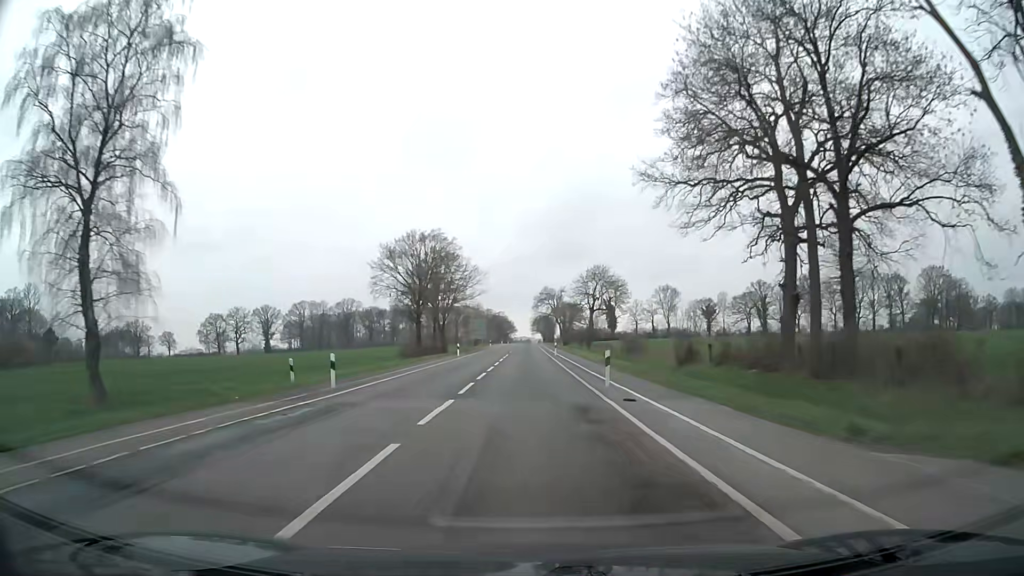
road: secondary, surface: asphalt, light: Day
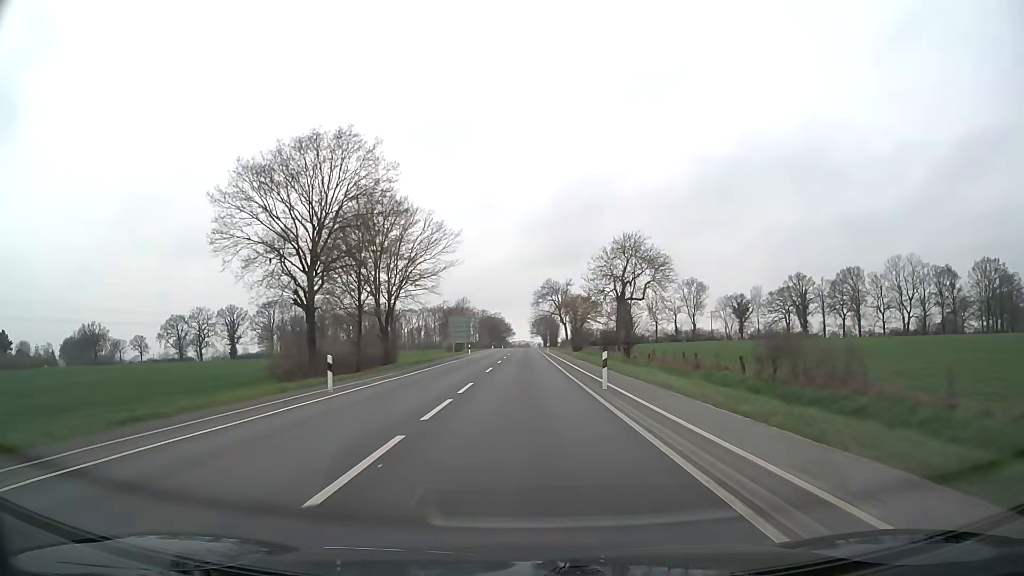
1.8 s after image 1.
(0.0, +36.1) m; 0°
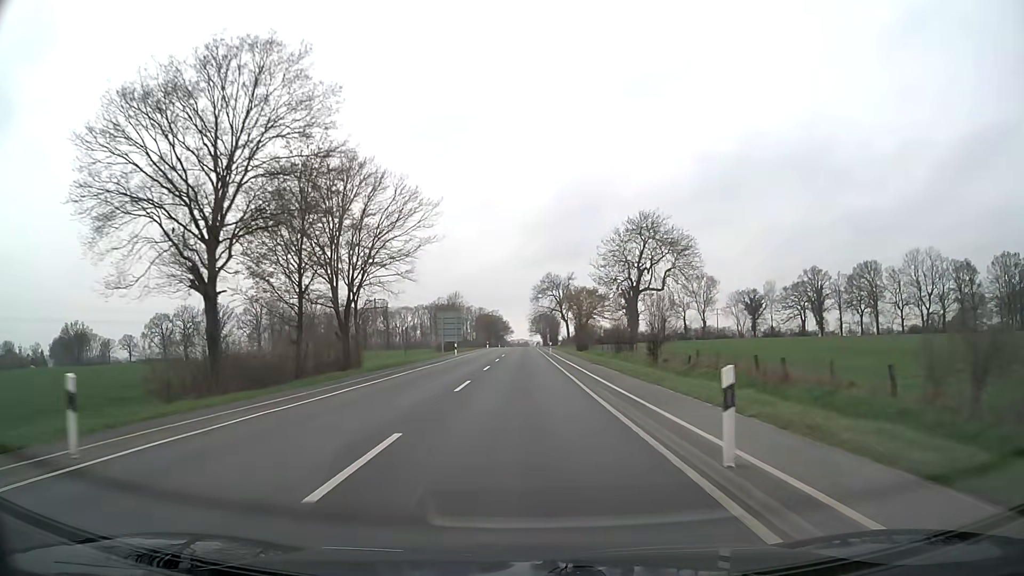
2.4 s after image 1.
(0.0, +12.1) m; 0°
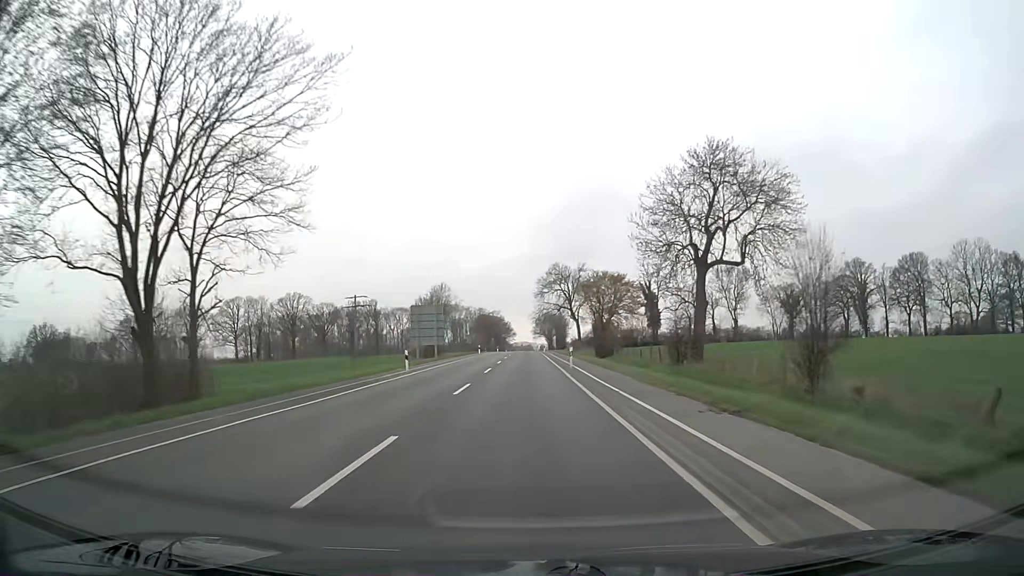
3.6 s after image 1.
(0.0, +24.4) m; 0°
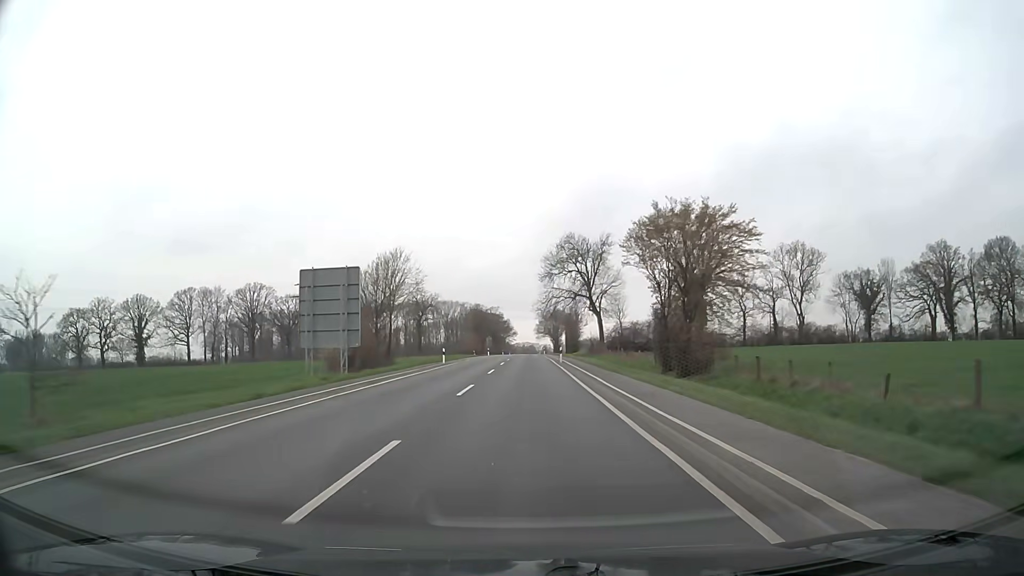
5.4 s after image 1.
(0.0, +36.9) m; 0°
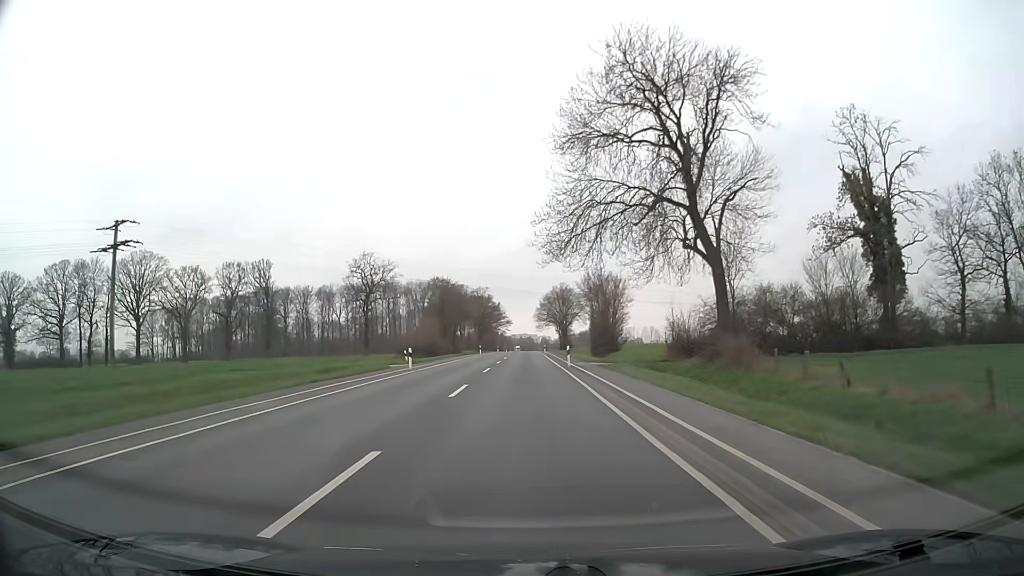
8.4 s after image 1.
(+0.1, +62.0) m; 0°
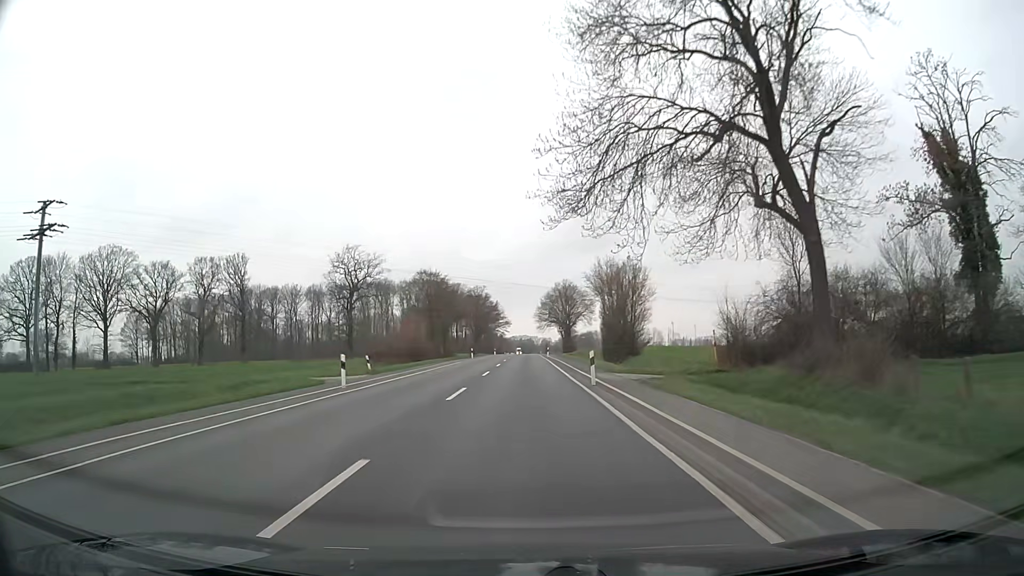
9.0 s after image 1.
(0.0, +12.5) m; 0°
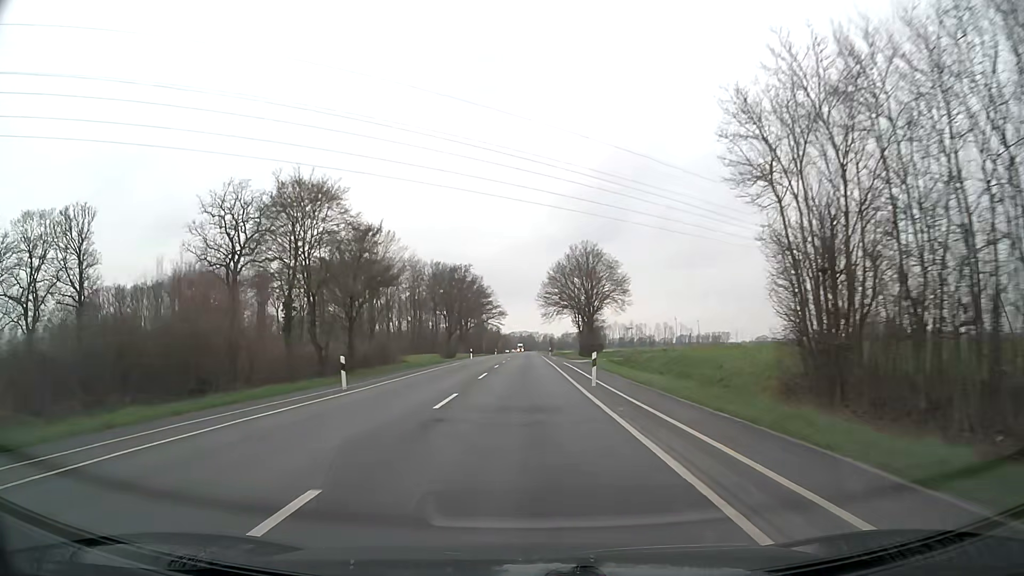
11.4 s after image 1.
(0.0, +50.1) m; 0°
(0, +10) (0, +20) (0, +30) (0, +40) (0, +50) (0, +60) (0, +70) (0, +80) (0, +90) (0, +100) m
